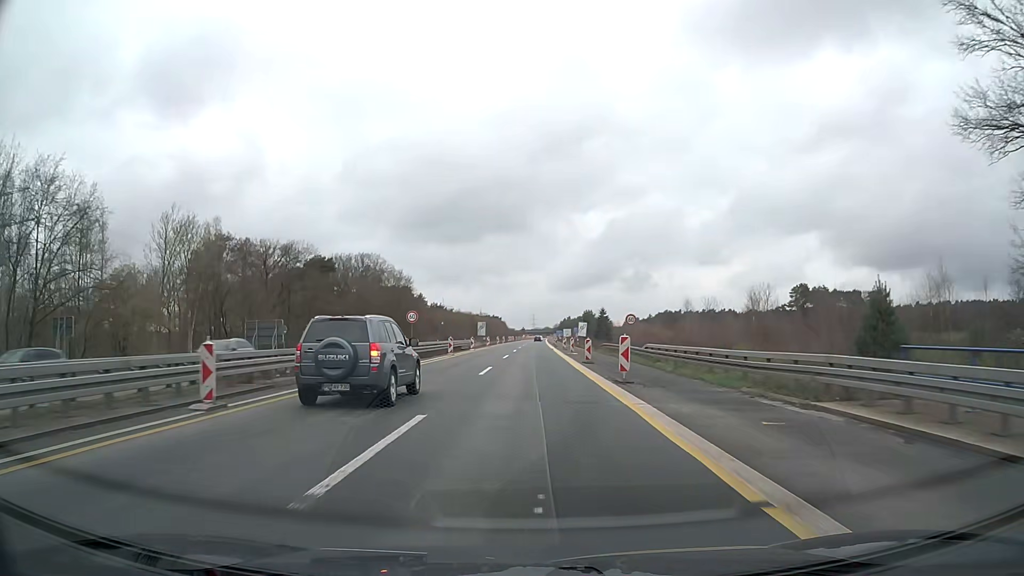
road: motorway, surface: asphalt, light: Day
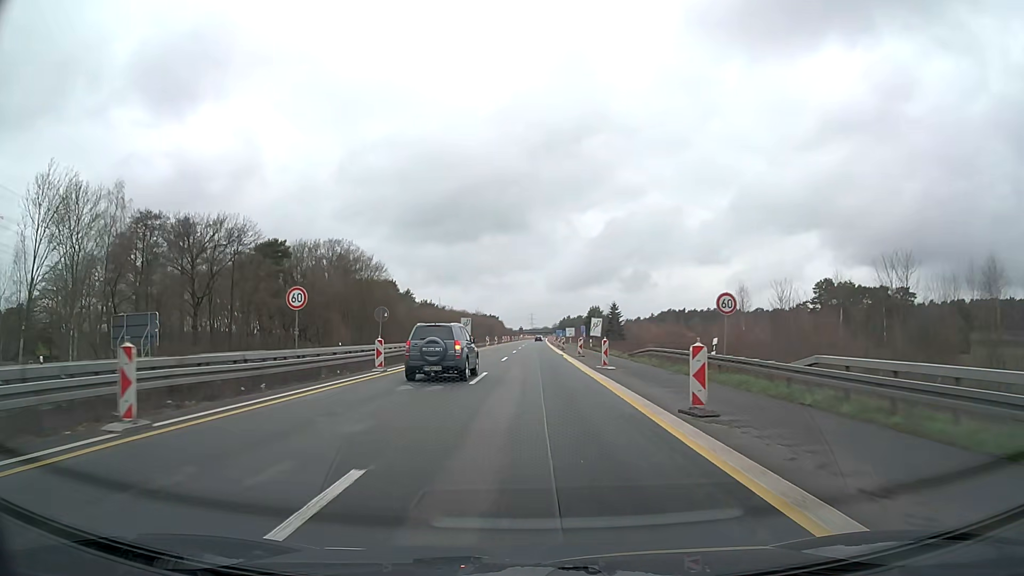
(+0.1, +22.4) m; 0°
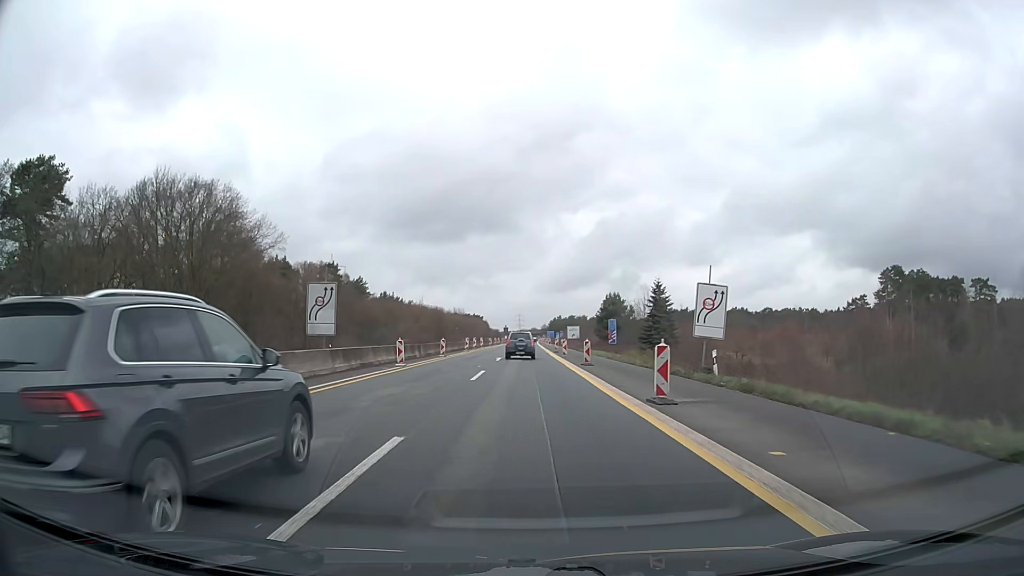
(+0.3, +51.5) m; +1°
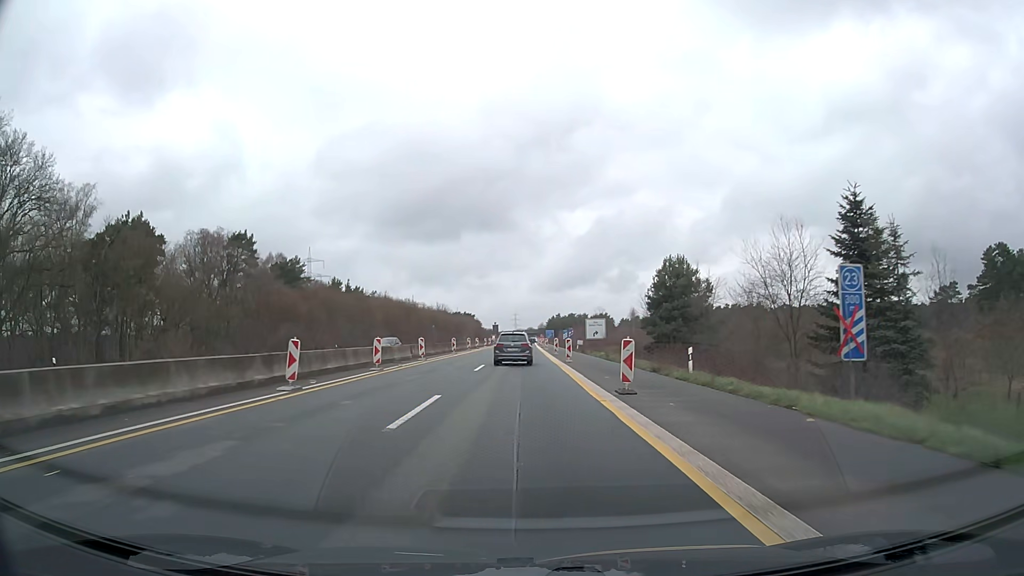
(+0.1, +47.3) m; 0°
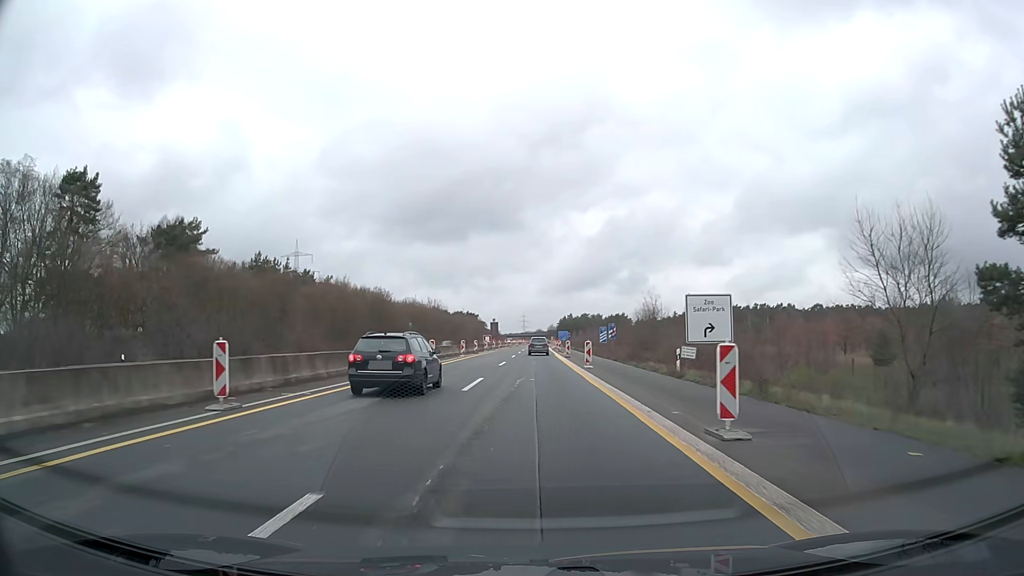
(-0.4, +46.1) m; -1°
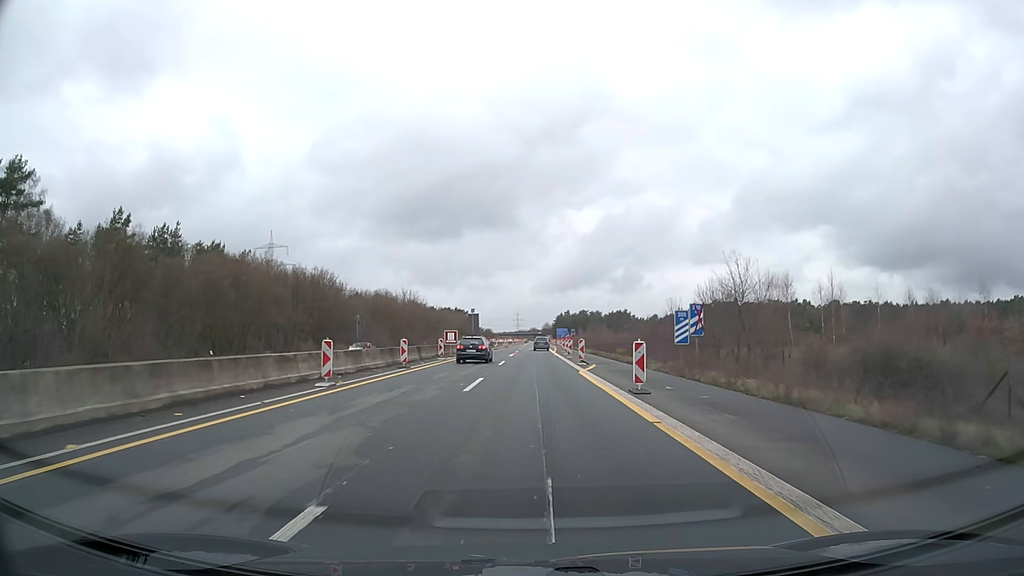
(+0.2, +36.6) m; +1°
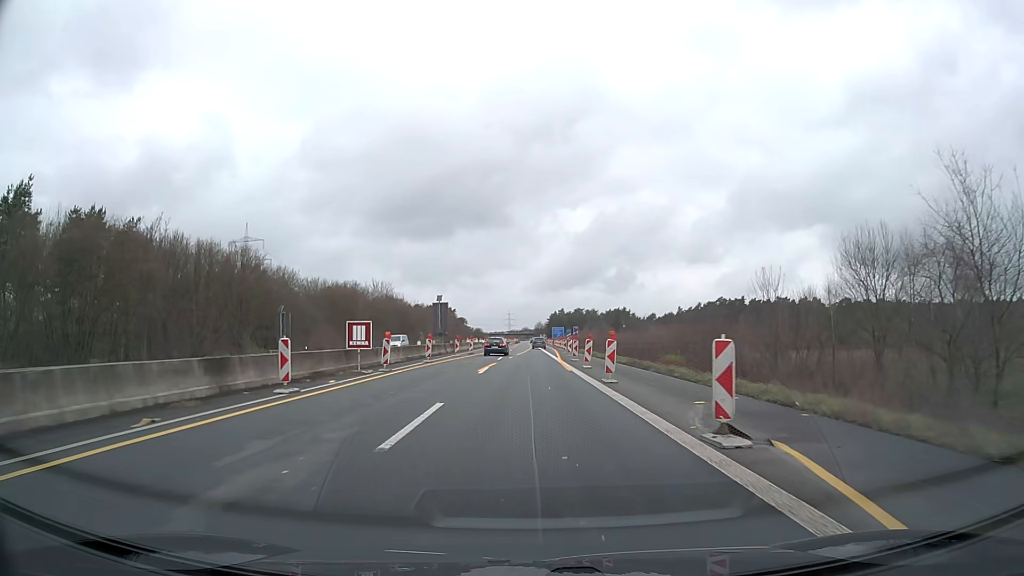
(+0.1, +27.4) m; +1°
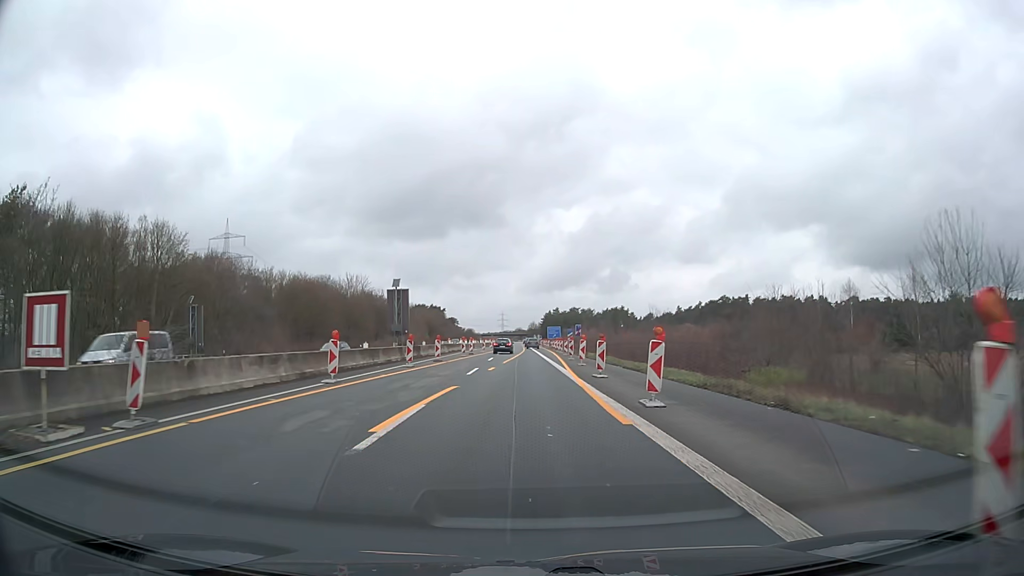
(+0.1, +18.2) m; +1°
(0, +10) (0, +20) (0, +30) (0, +40) (+1, +50) (+1, +60) (+1, +70) (+1, +80) (+1, +90) (+1, +100) m
